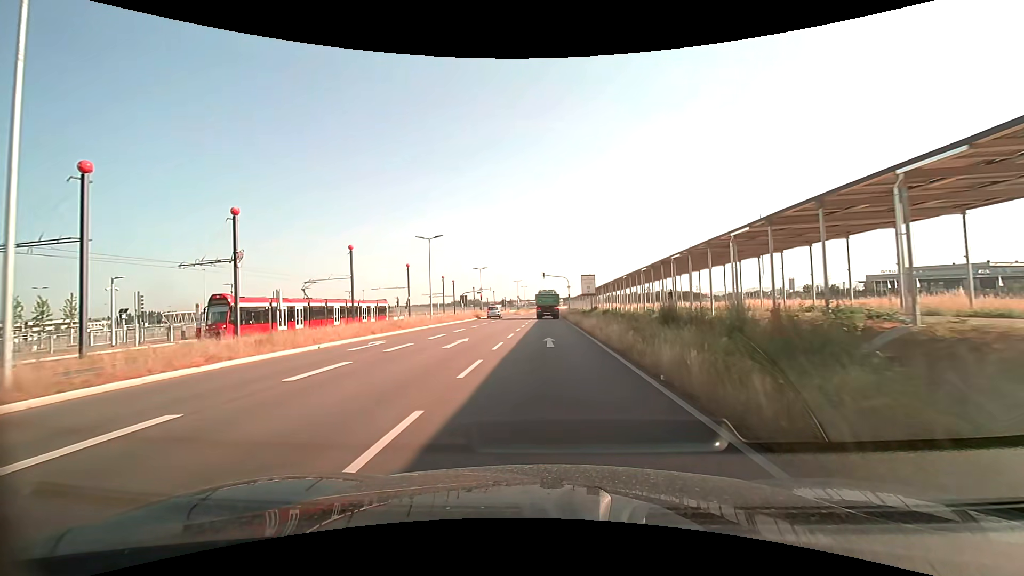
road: secondary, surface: asphalt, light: Day
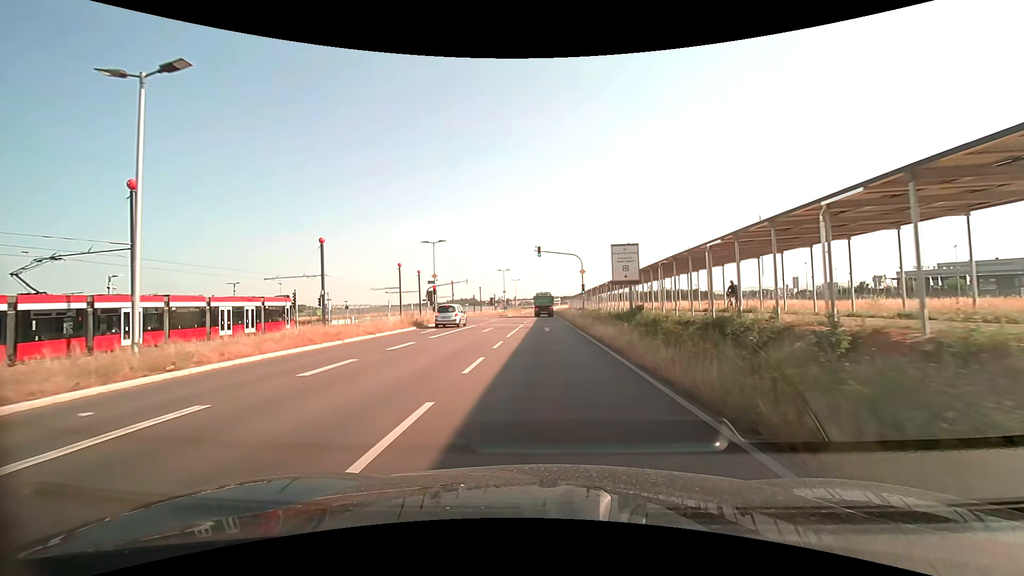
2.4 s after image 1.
(0.0, +29.5) m; 0°
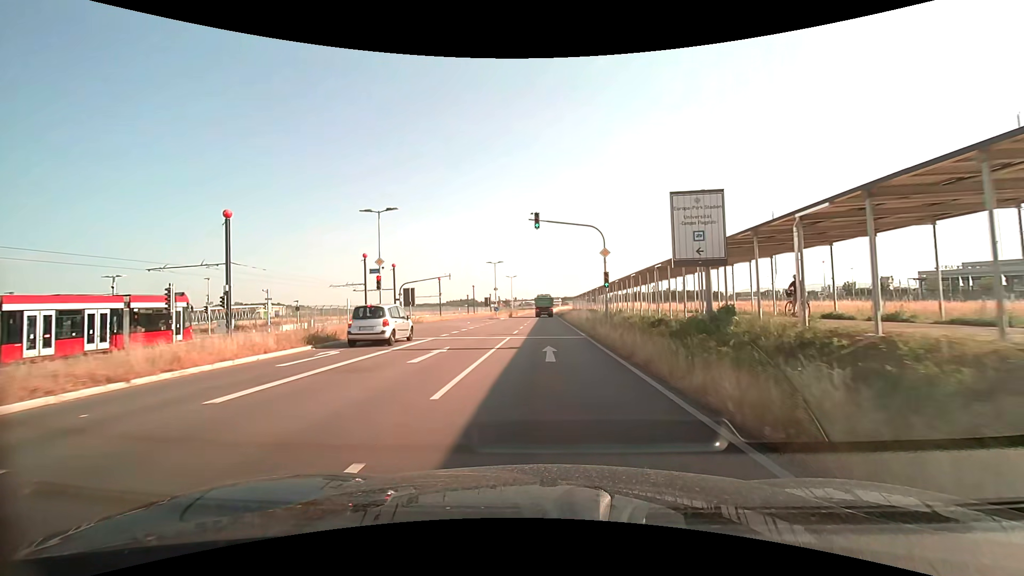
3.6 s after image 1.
(0.0, +14.8) m; 0°
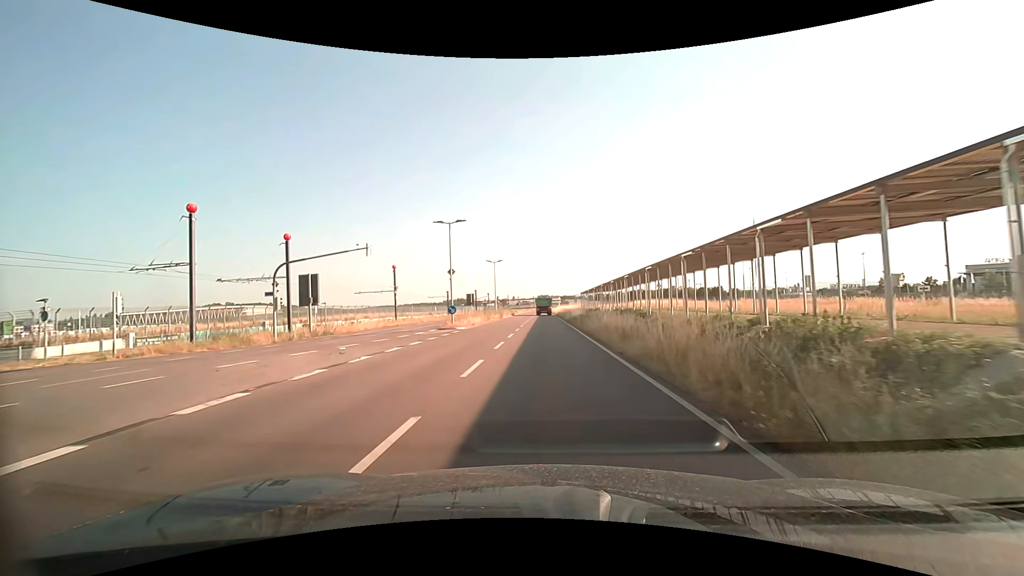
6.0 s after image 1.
(0.0, +29.7) m; 0°
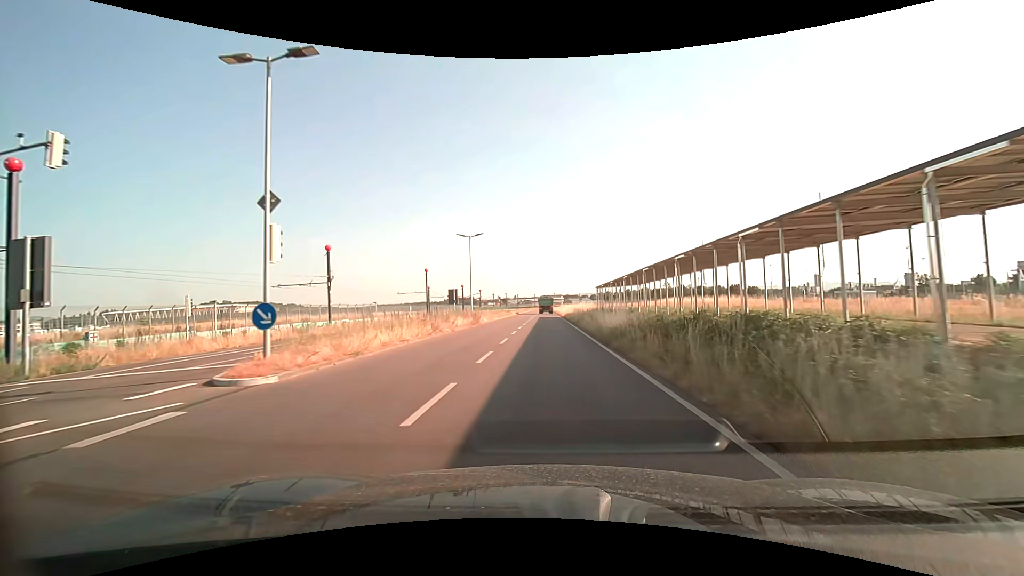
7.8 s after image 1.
(0.0, +22.5) m; 0°
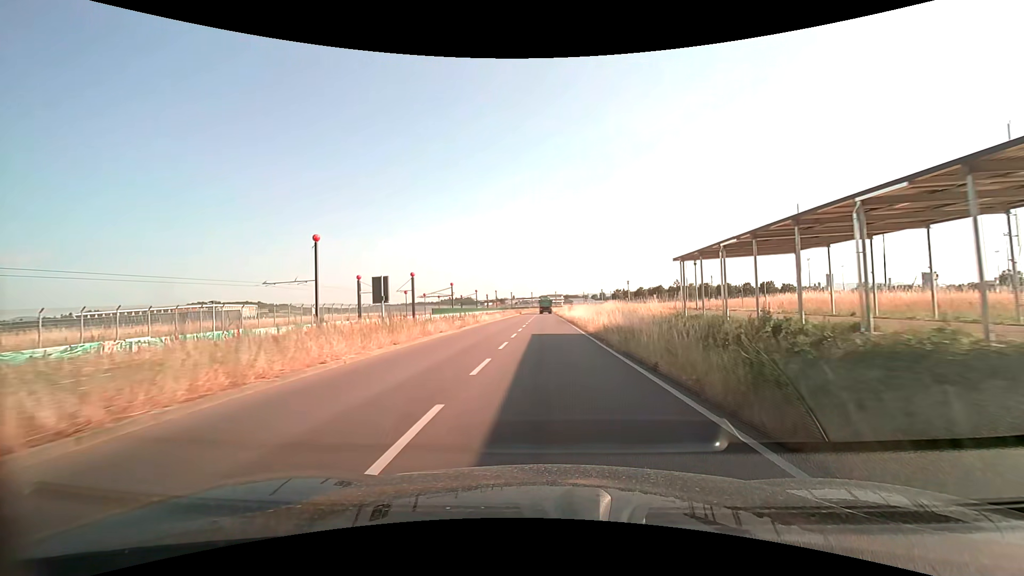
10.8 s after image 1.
(-0.1, +37.9) m; 0°
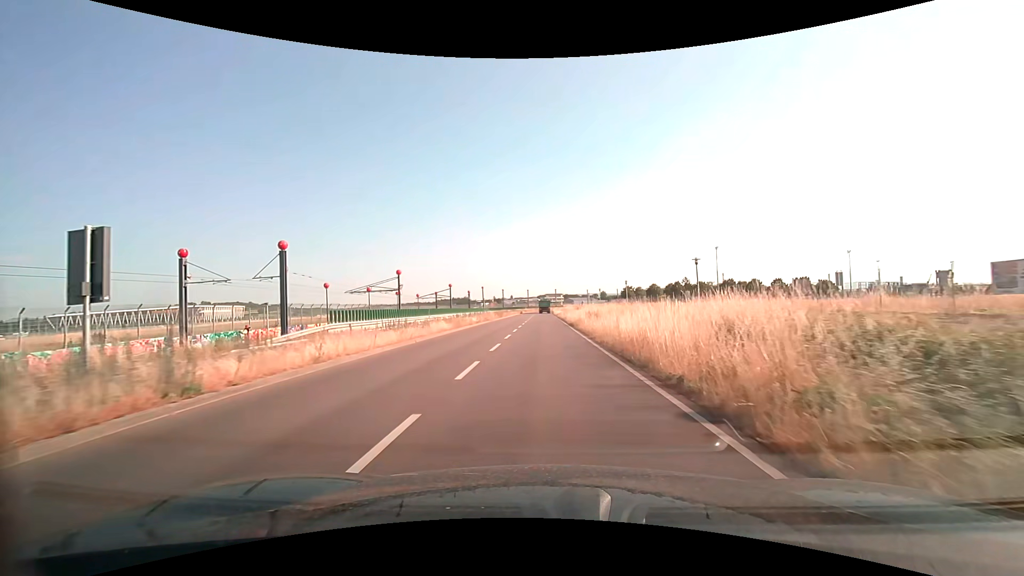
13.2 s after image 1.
(+0.2, +30.7) m; 0°
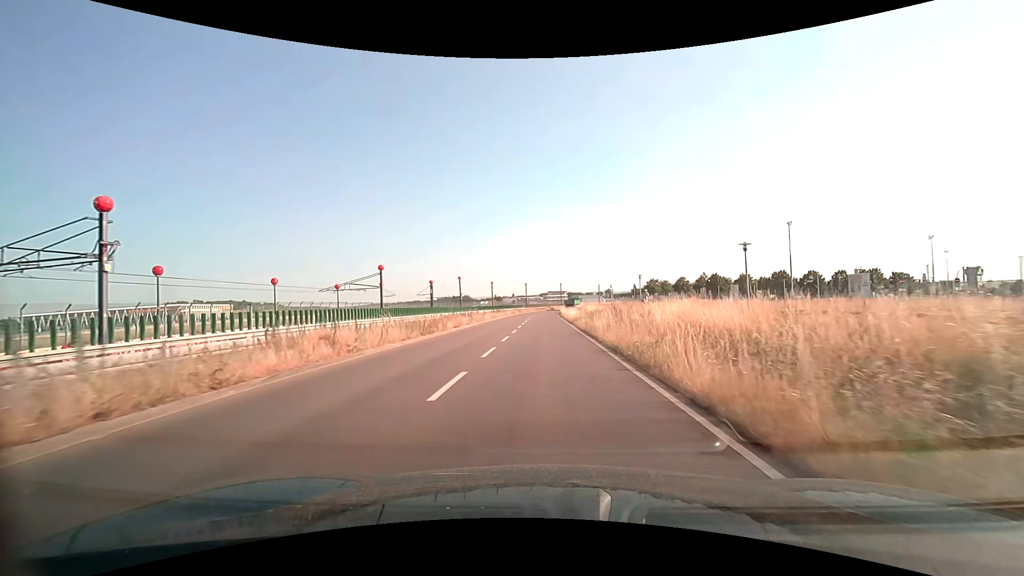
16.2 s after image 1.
(0.0, +38.2) m; 0°
(0, +10) (0, +20) (0, +30) (0, +40) (0, +50) (0, +60) (0, +70) (0, +80) (+1, +90) (+2, +100) m
